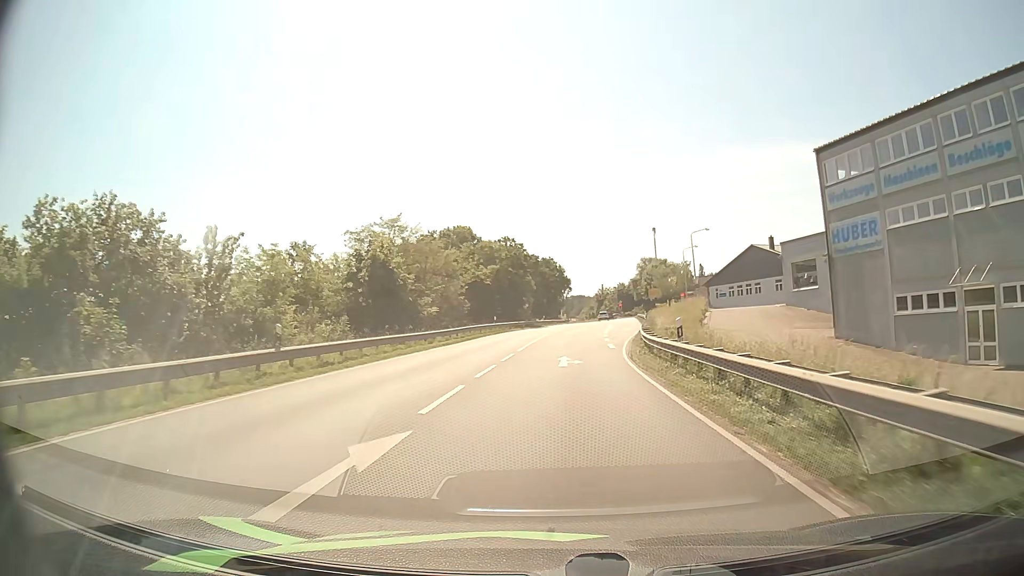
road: primary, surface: asphalt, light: Day
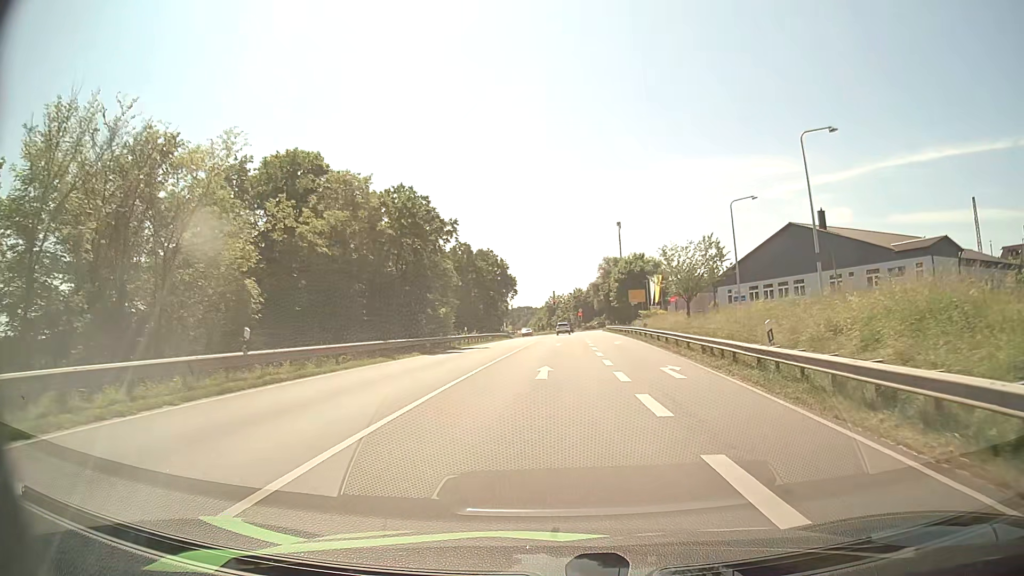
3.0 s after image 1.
(+1.4, +37.6) m; +5°
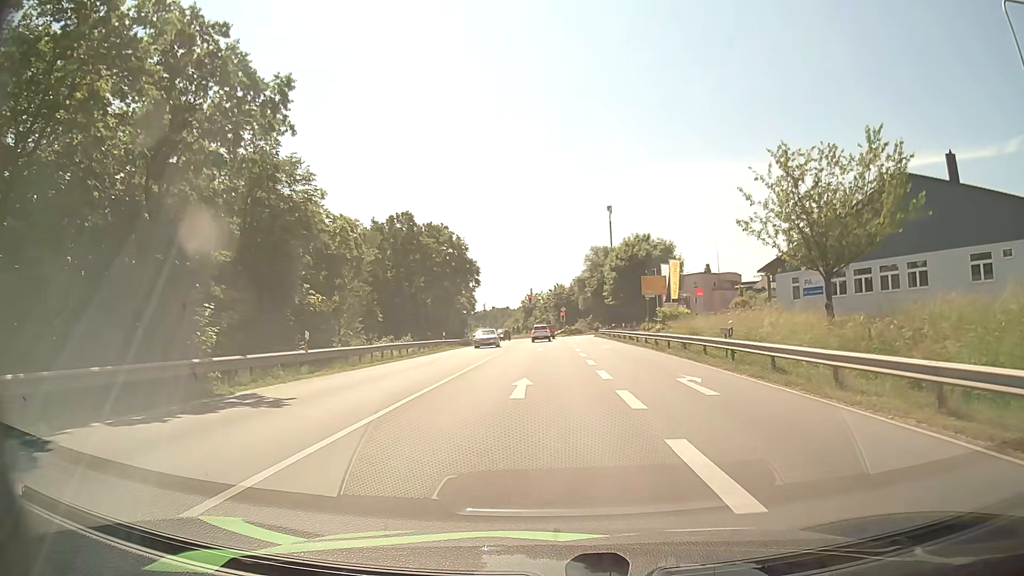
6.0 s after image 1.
(+0.6, +28.7) m; +2°
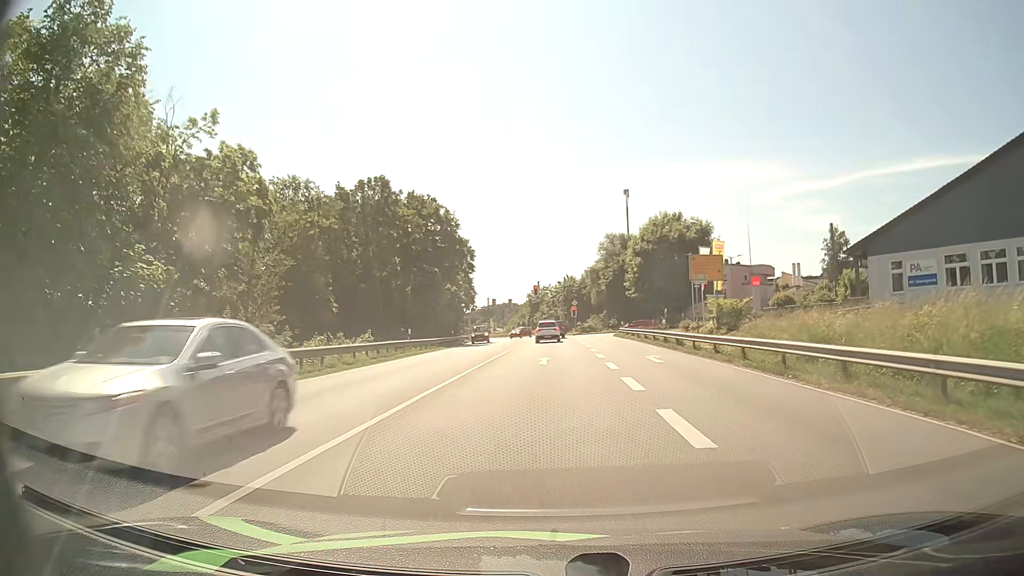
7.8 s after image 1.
(-0.1, +15.5) m; -1°
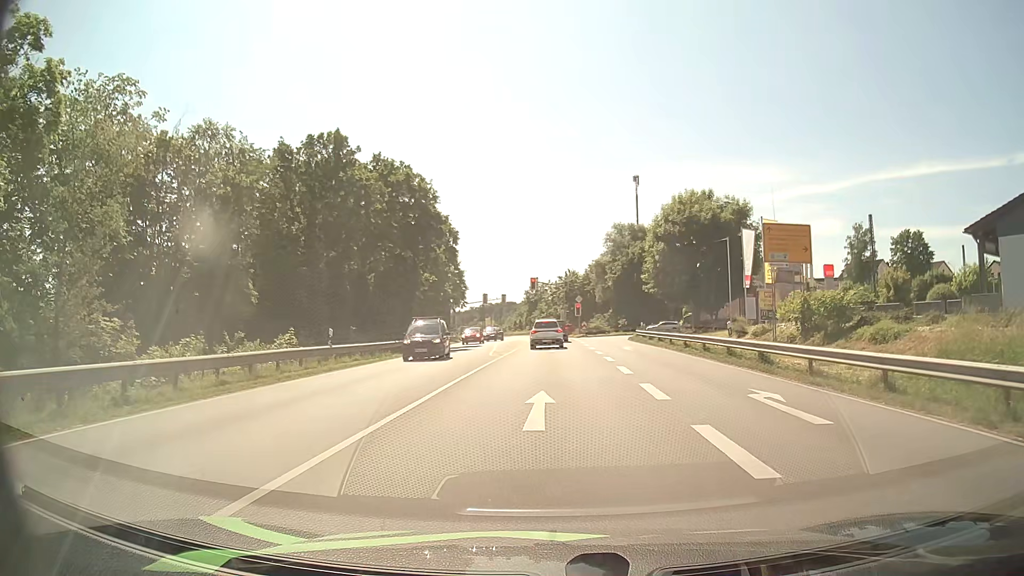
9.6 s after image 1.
(0.0, +13.3) m; 0°
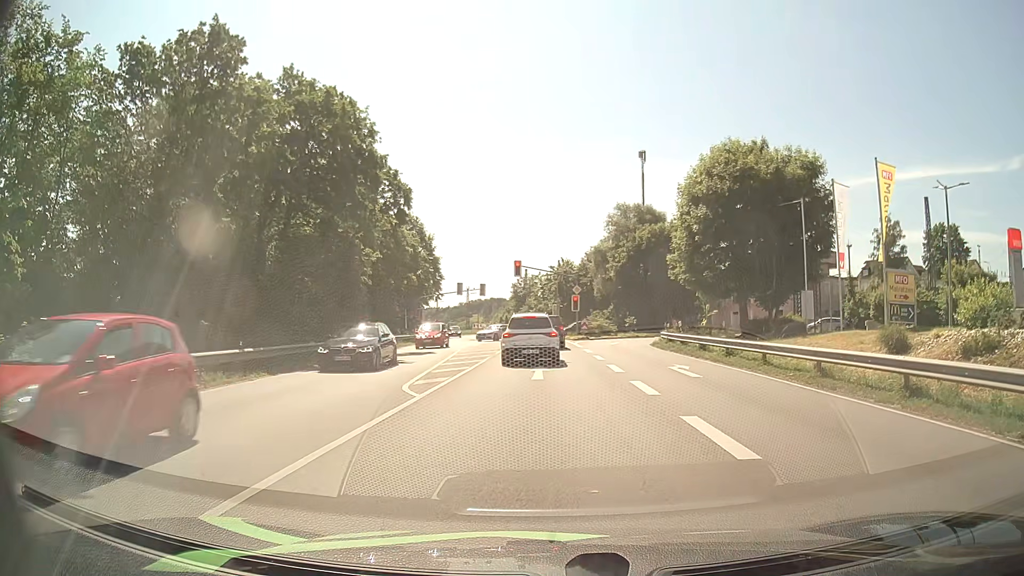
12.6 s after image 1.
(+0.1, +17.0) m; +1°
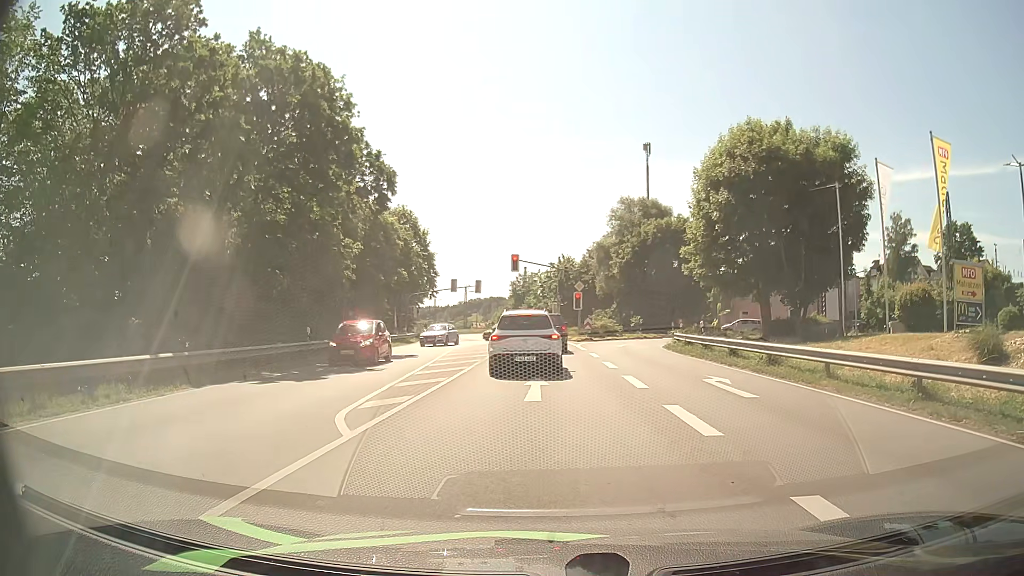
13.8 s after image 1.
(0.0, +4.4) m; 0°
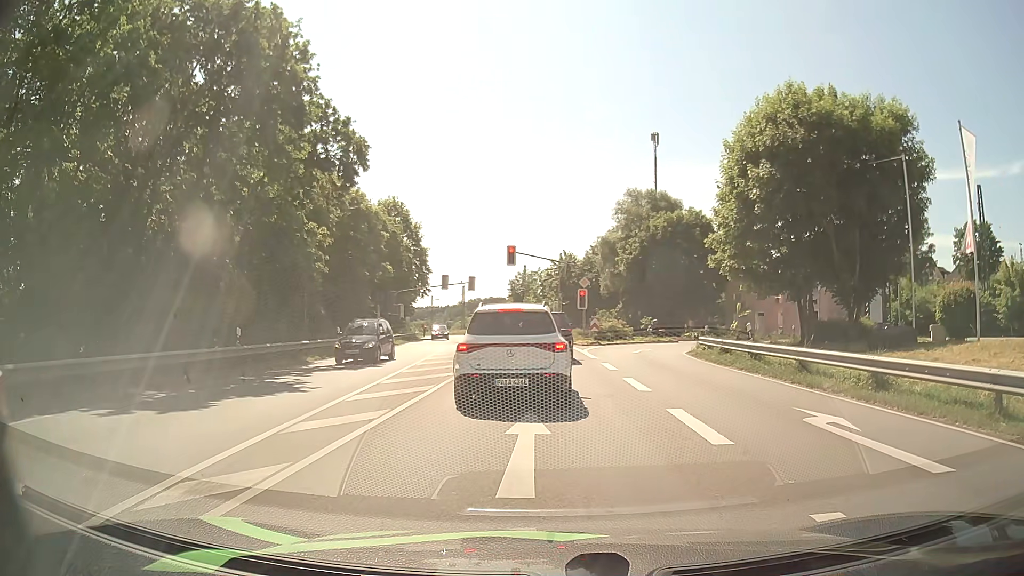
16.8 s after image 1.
(0.0, +6.2) m; +1°
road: tertiary
(0, +10) (0, +20) (-1, +30) (-1, +40) (-2, +50) (-3, +60) (-4, +70) (-6, +80) (-7, +90) (-9, +99) m
